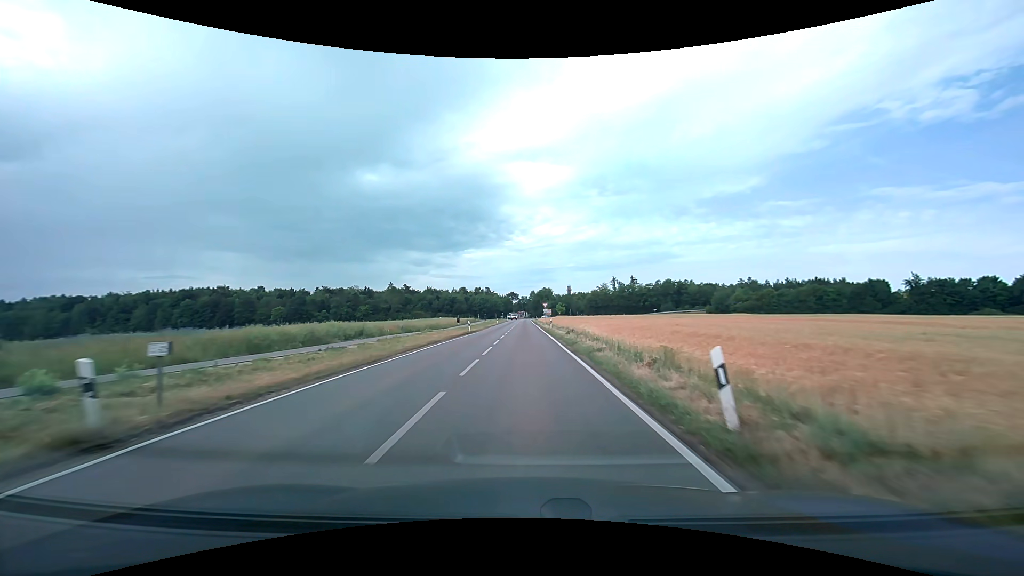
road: tertiary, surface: asphalt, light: Day
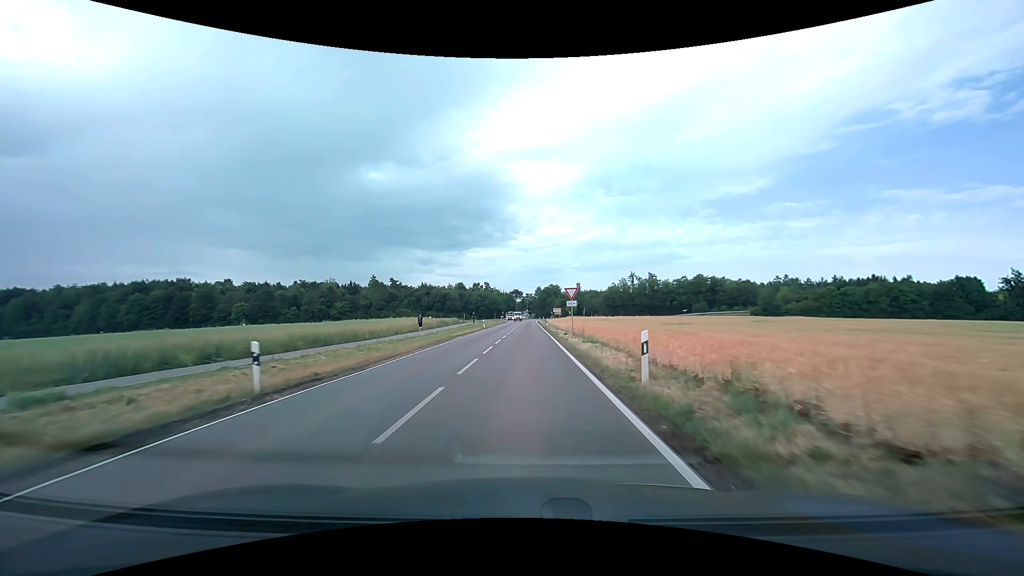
(-0.1, +36.2) m; -1°
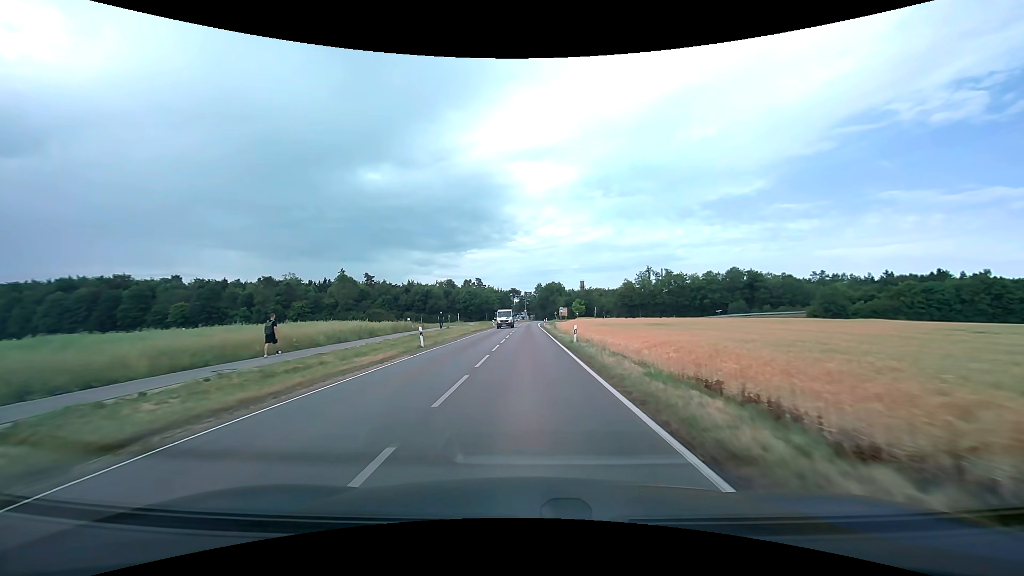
(0.0, +35.0) m; 0°
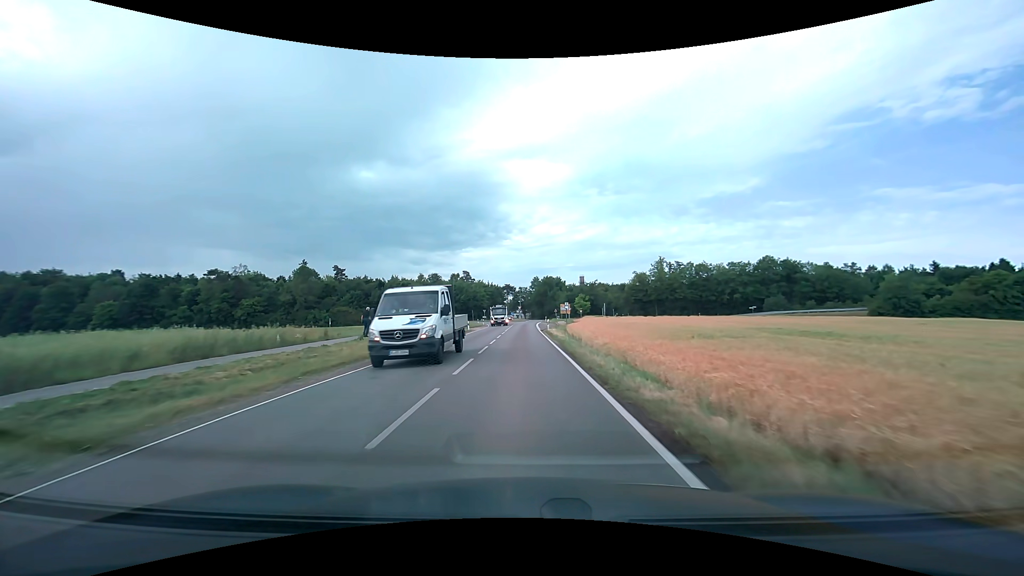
(+0.2, +26.7) m; 0°
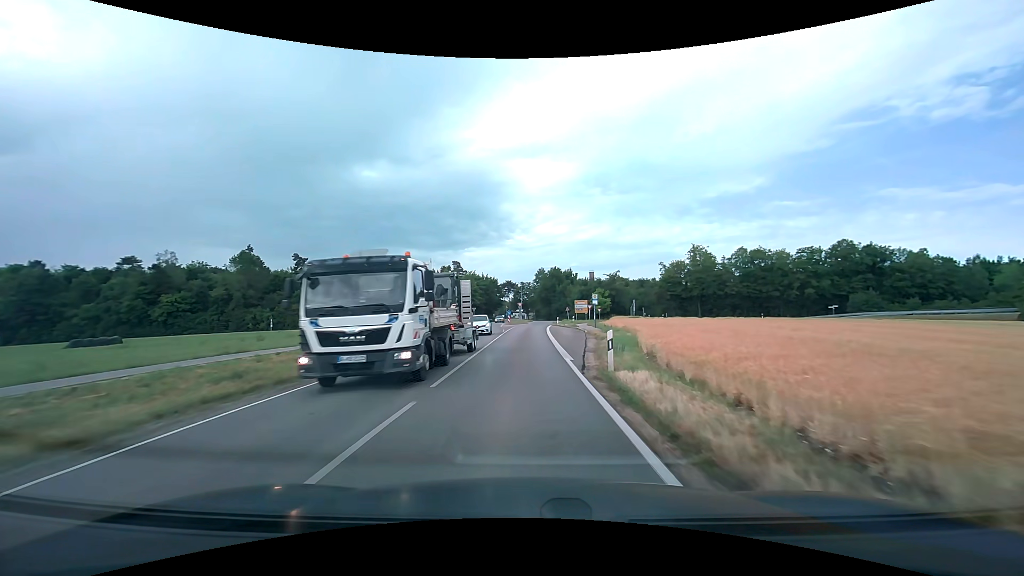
(0.0, +31.8) m; 0°
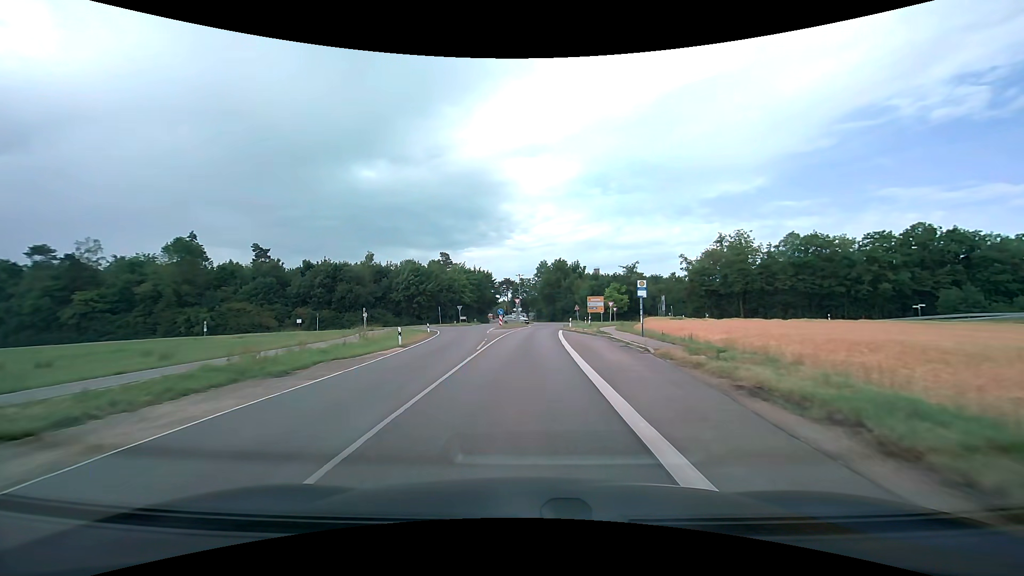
(0.0, +20.6) m; 0°
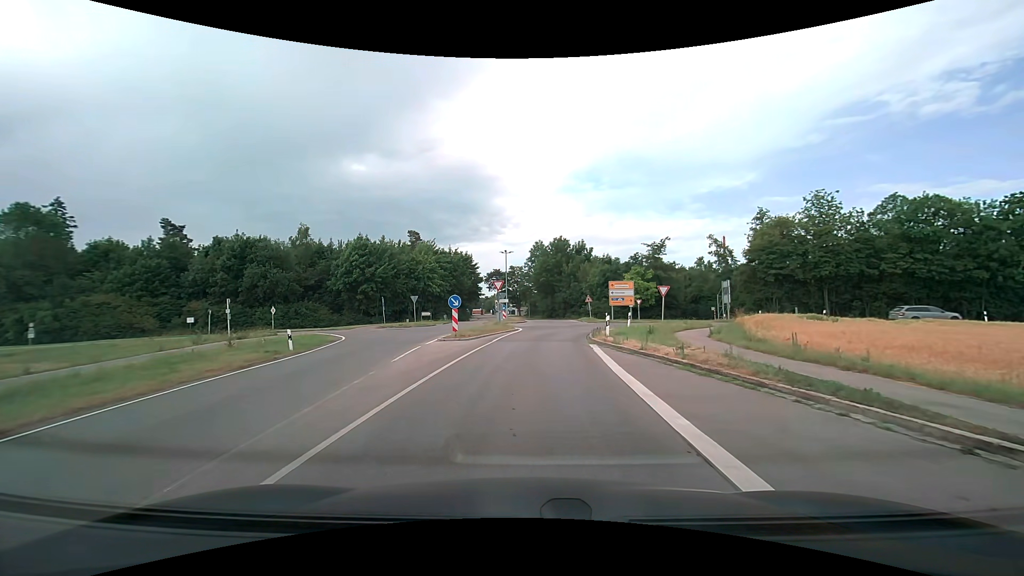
(+0.1, +25.9) m; +1°
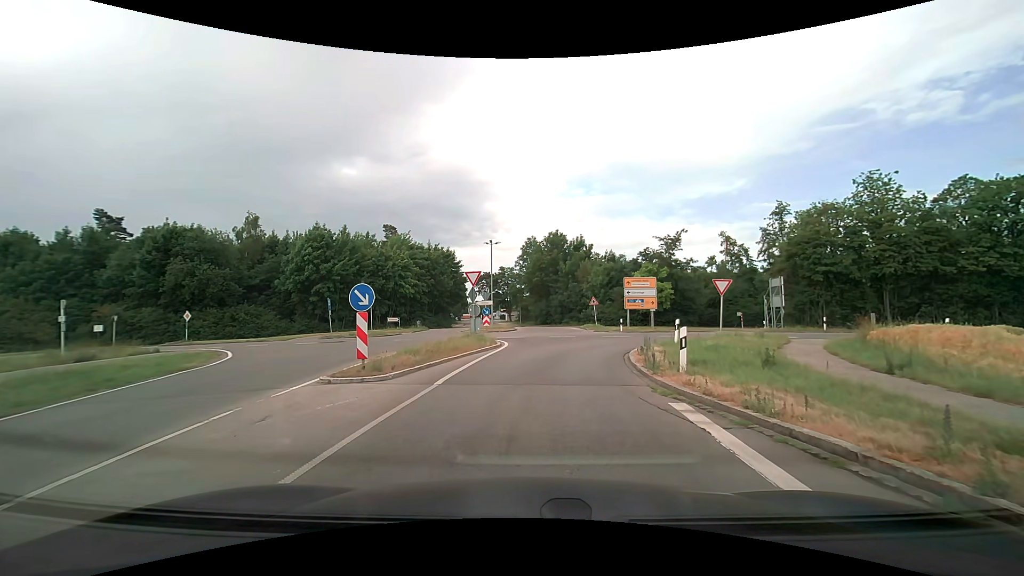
(+0.1, +11.4) m; 0°
(0, +10) (+2, +20) (+7, +28) (+16, +32) (+26, +32) (+36, +31) (+46, +30) (+56, +29) (+66, +29) (+76, +28) m
